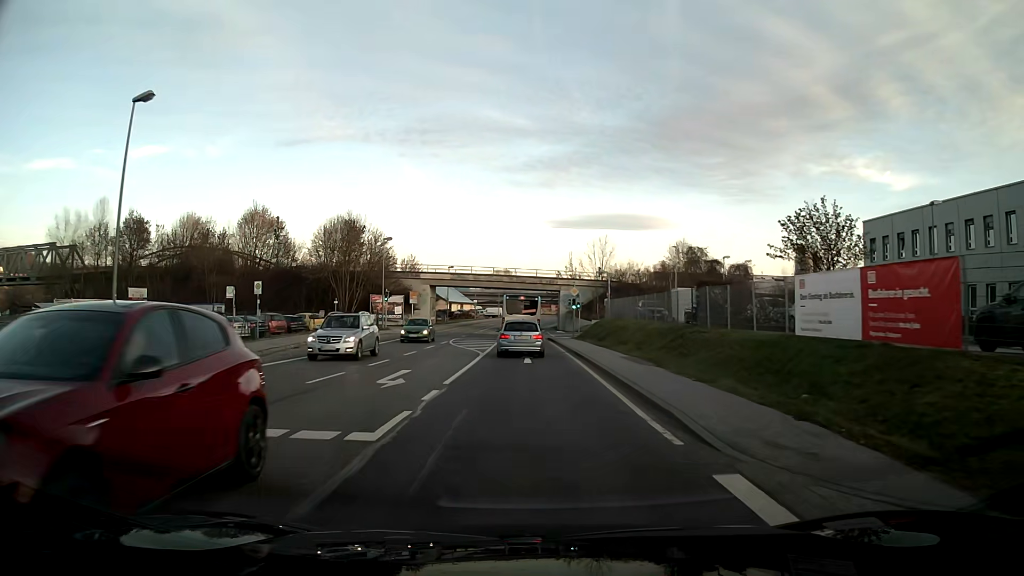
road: primary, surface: asphalt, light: Day
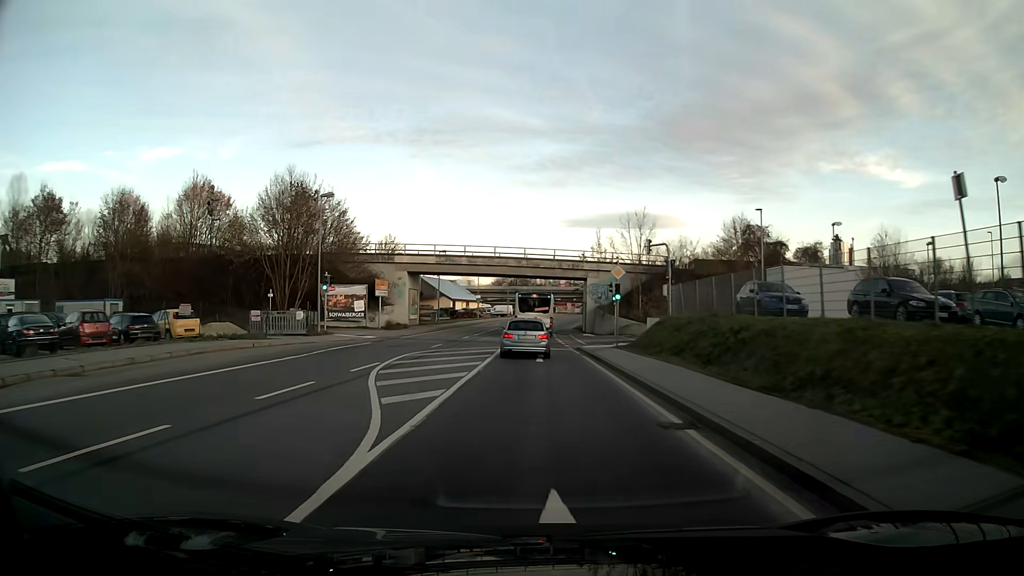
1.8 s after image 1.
(-0.2, +21.5) m; -1°
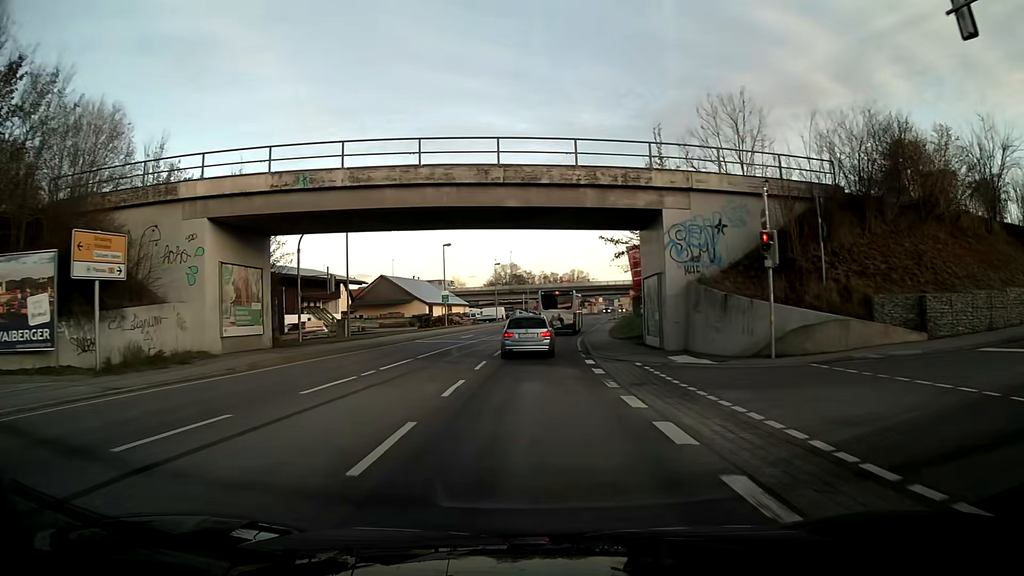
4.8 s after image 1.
(+0.1, +35.7) m; 0°
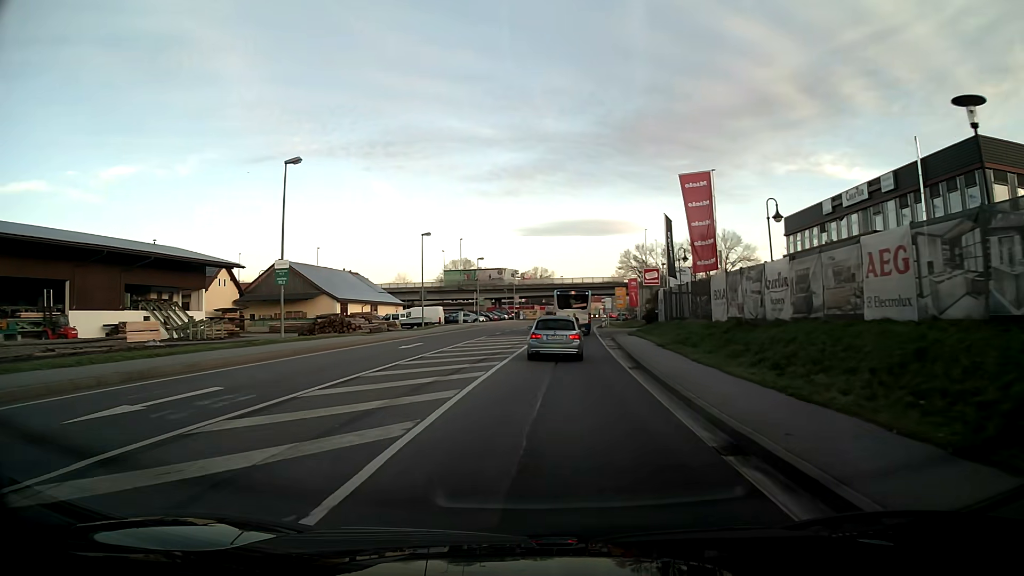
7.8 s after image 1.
(+0.8, +36.3) m; +4°
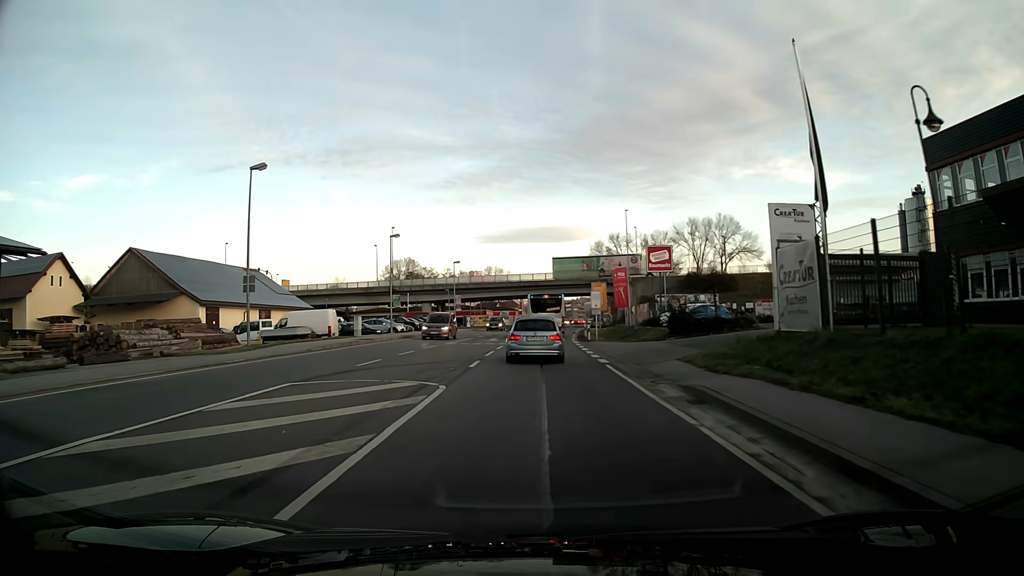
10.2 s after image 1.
(+0.9, +28.8) m; +3°
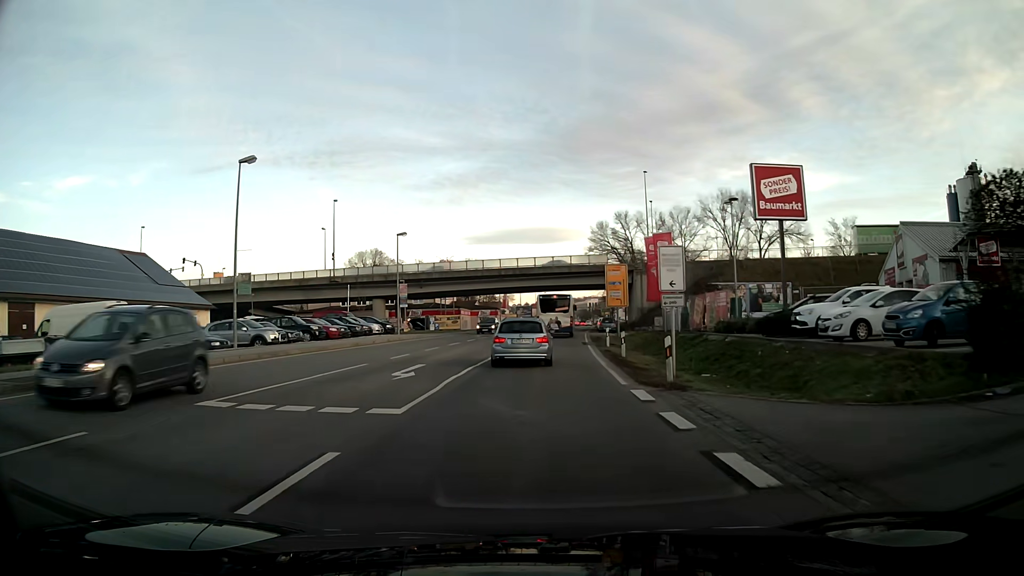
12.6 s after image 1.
(+0.3, +27.4) m; +1°
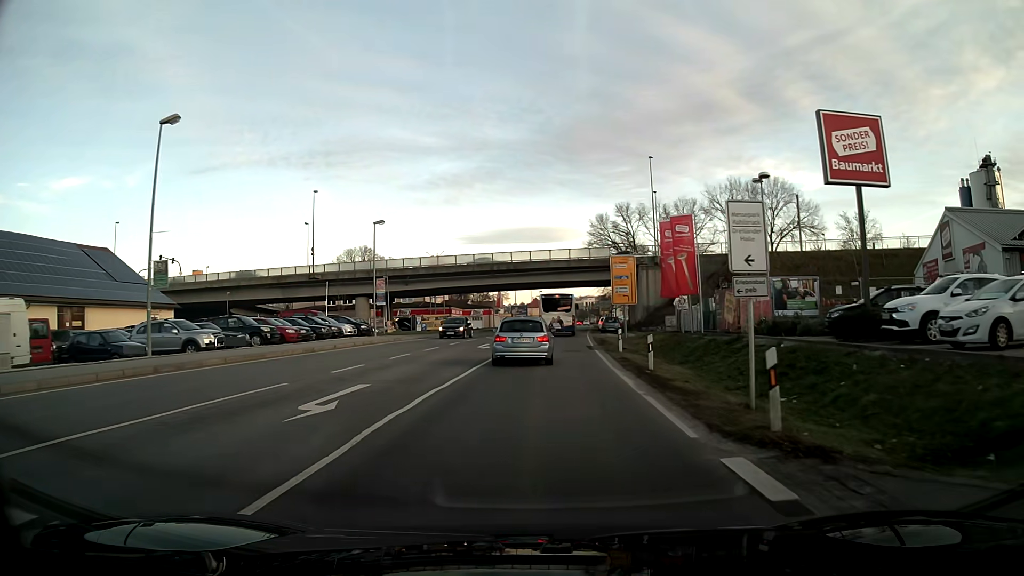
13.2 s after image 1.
(0.0, +6.5) m; 0°
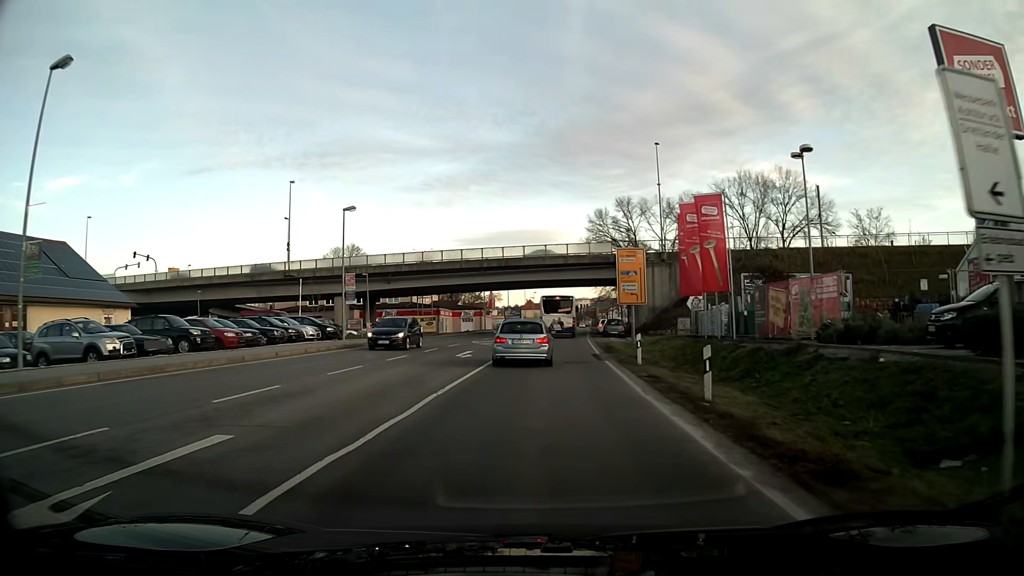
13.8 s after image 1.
(0.0, +6.4) m; +1°
(0, +10) (0, +20) (+1, +30) (+1, +40) (+2, +50) (+3, +60) (+3, +70) (+3, +80) (+3, +90) (+2, +100) m
